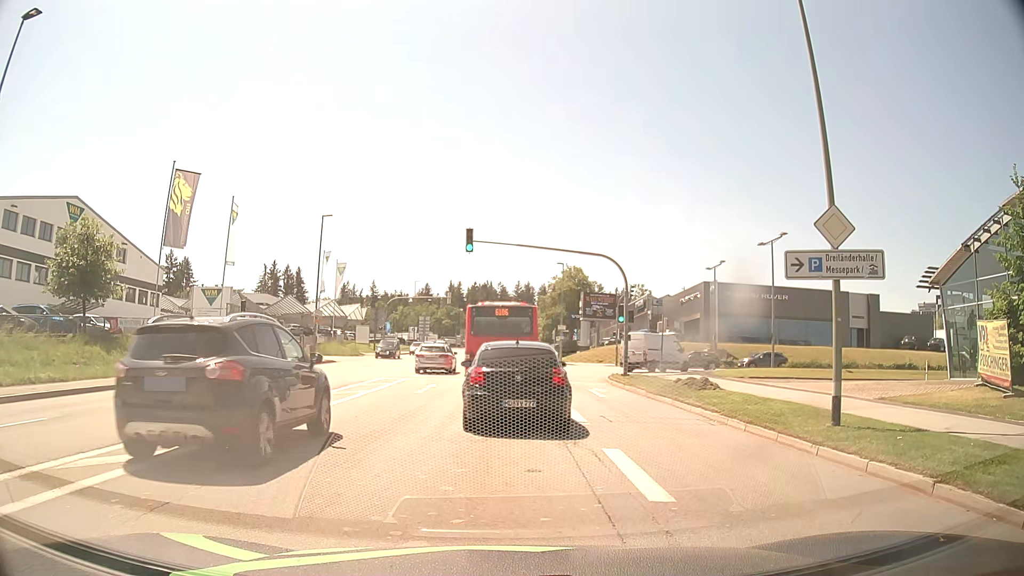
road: tertiary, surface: asphalt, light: Day
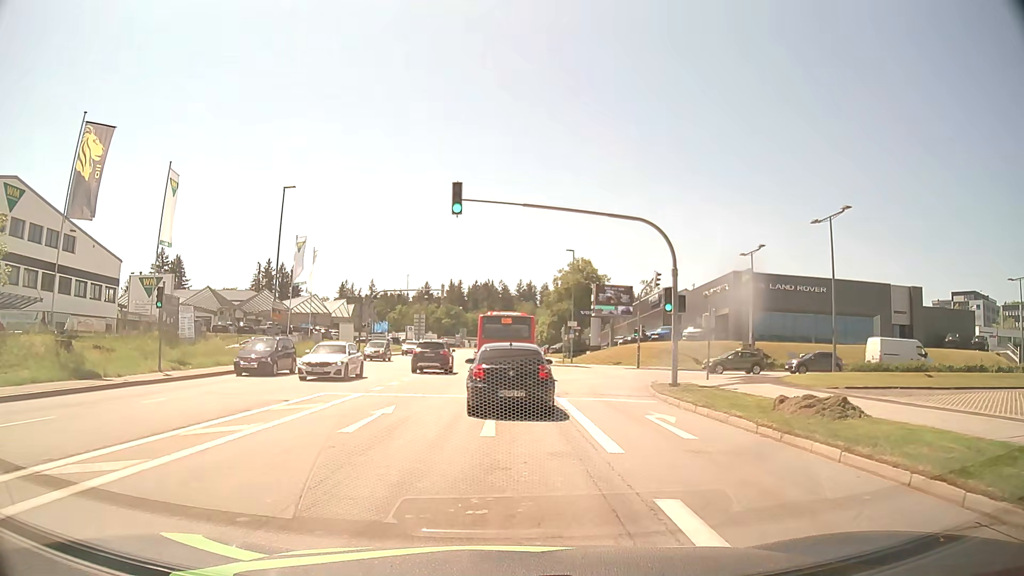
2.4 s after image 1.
(0.0, +9.7) m; -1°
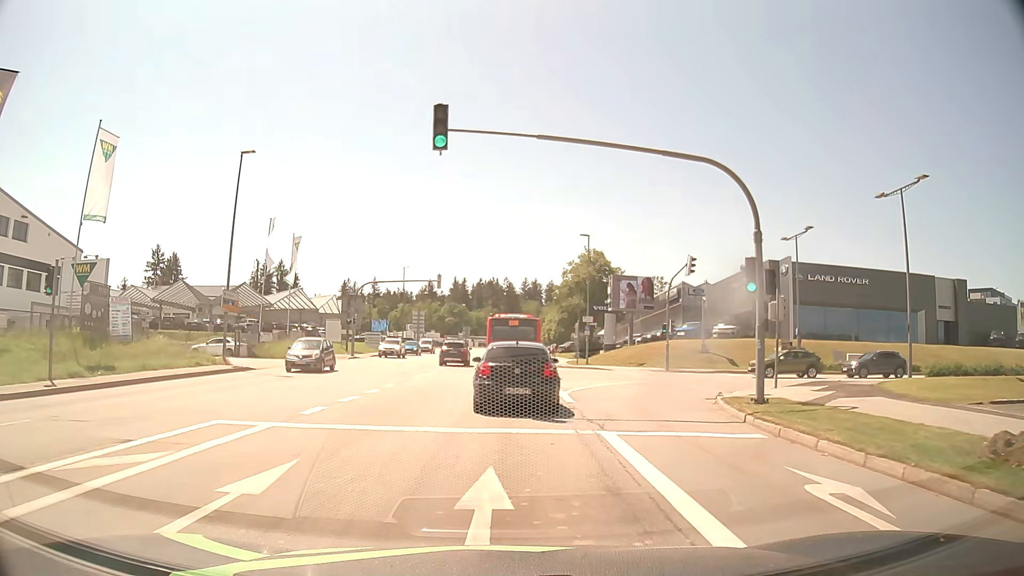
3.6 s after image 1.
(0.0, +7.9) m; 0°
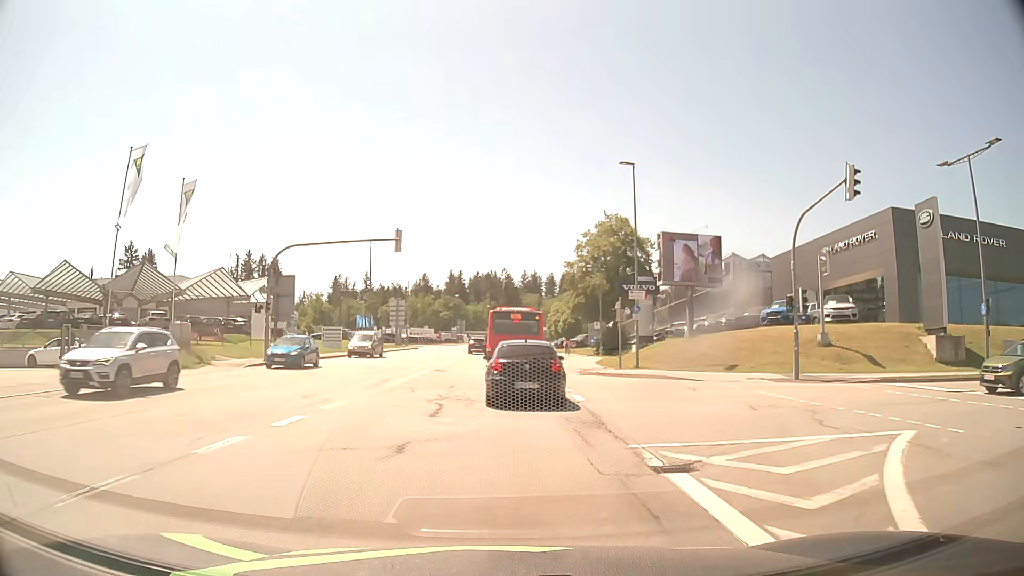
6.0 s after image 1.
(-0.1, +20.1) m; 0°
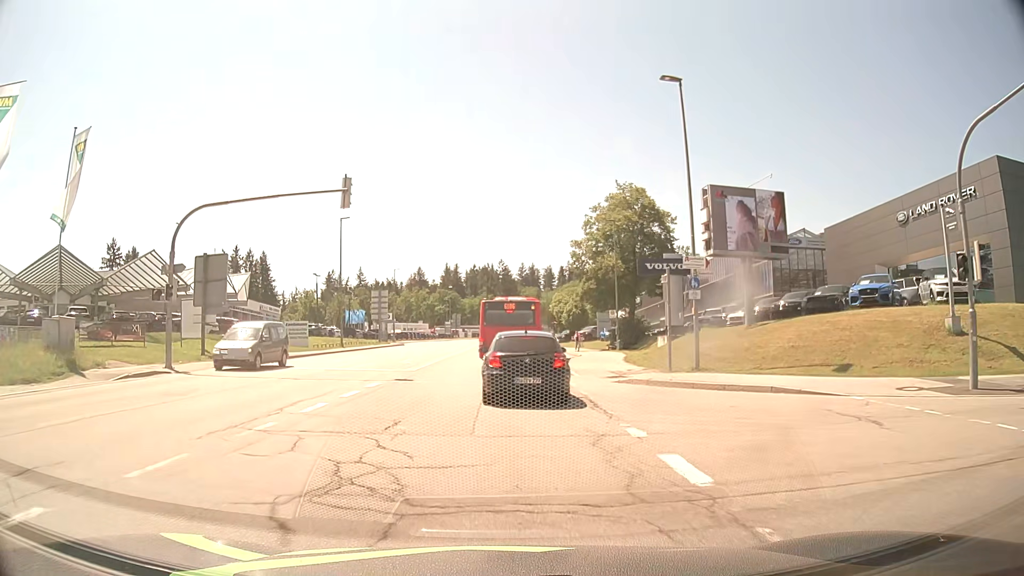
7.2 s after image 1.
(0.0, +10.4) m; 0°
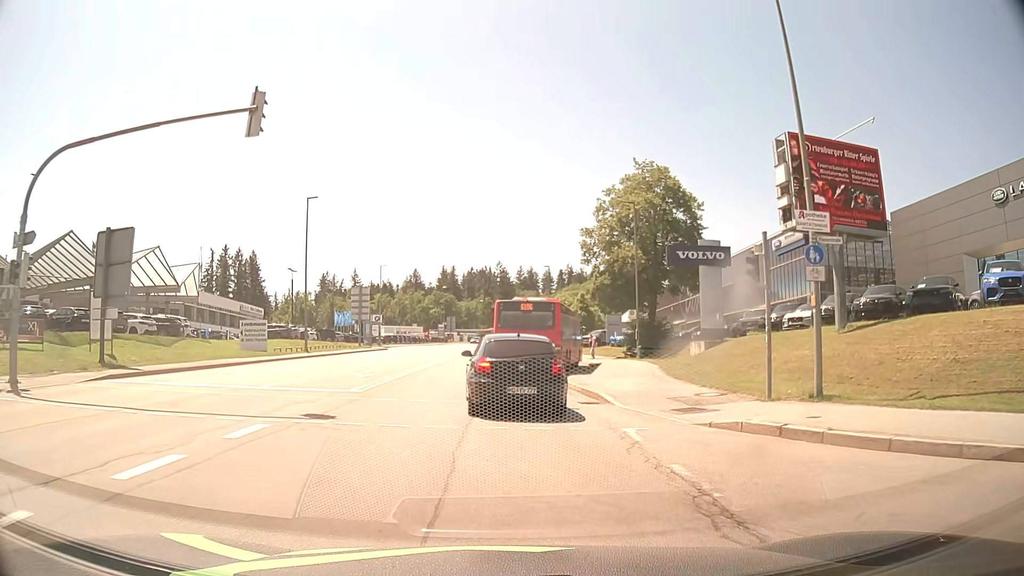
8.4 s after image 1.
(-0.1, +8.9) m; -1°
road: secondary
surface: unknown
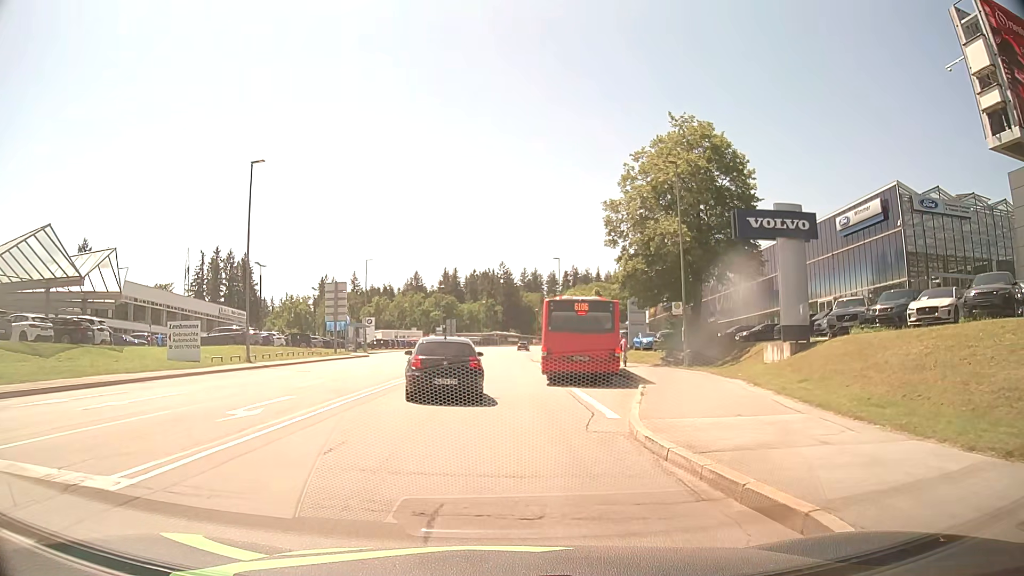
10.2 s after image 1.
(+0.1, +10.9) m; 0°
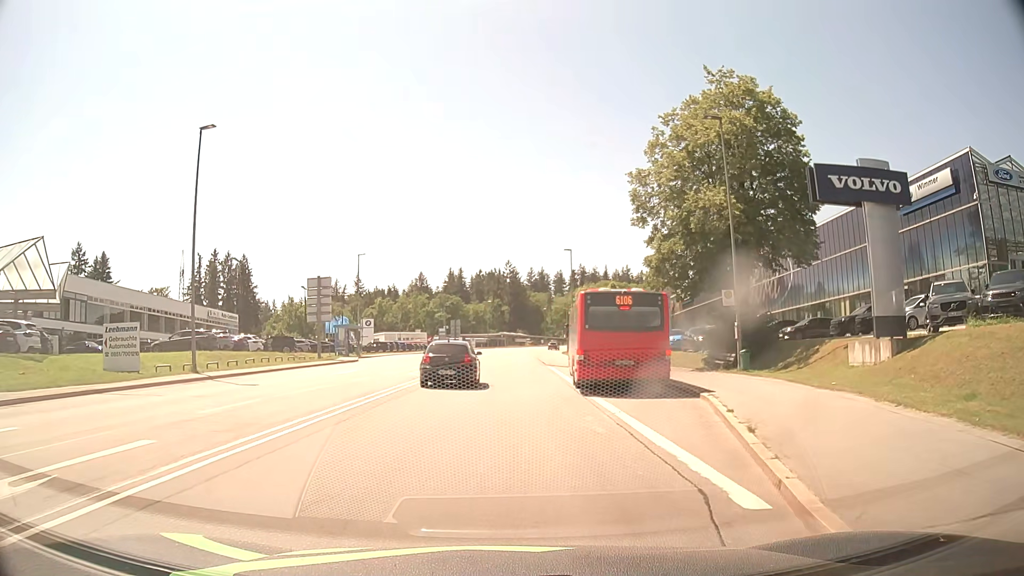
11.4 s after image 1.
(0.0, +7.0) m; 0°
(0, +10) (0, +20) (0, +30) (+1, +40) (+1, +50) (+1, +60) (+1, +70) (+1, +80) (+2, +90) (+3, +100) m
